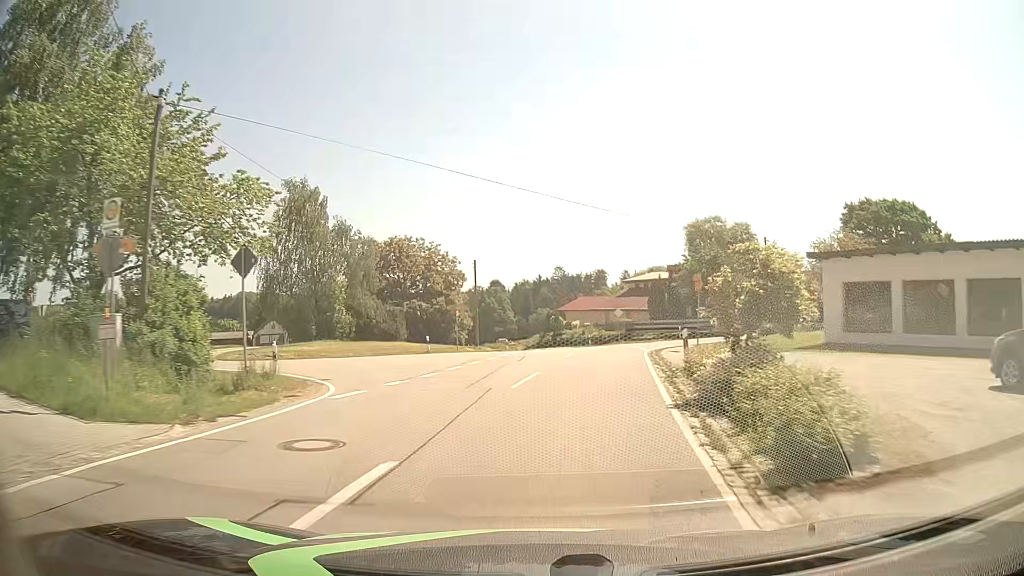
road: tertiary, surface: asphalt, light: Day
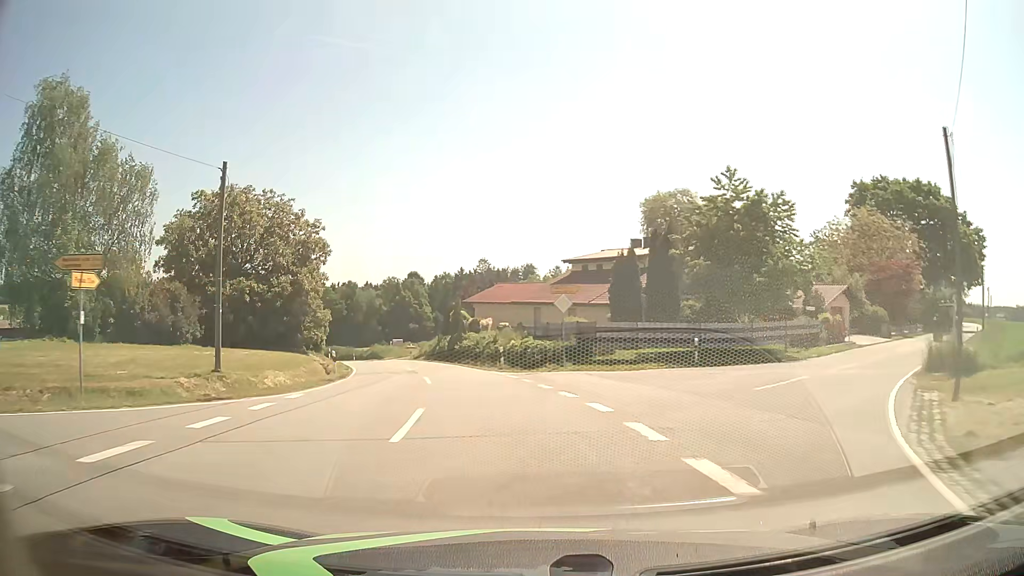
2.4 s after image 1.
(+3.3, +30.0) m; +8°
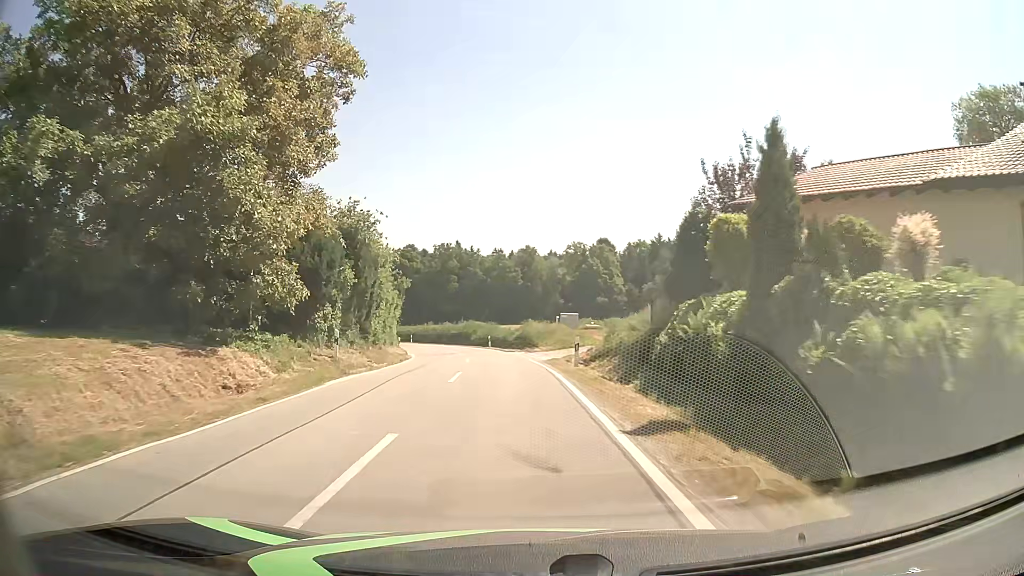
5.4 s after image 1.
(-6.5, +40.3) m; -17°
(0, +10) (-1, +20) (-1, +30) (-3, +40) (-4, +50) (-7, +59) (-11, +69) (-16, +77) (-21, +86) (-27, +93) m
